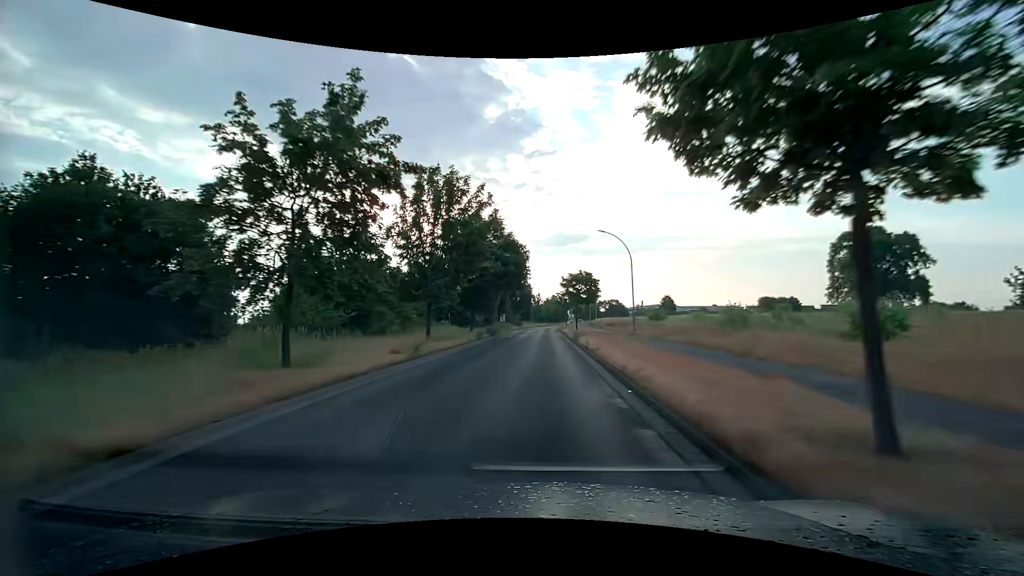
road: unclassified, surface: asphalt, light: Day
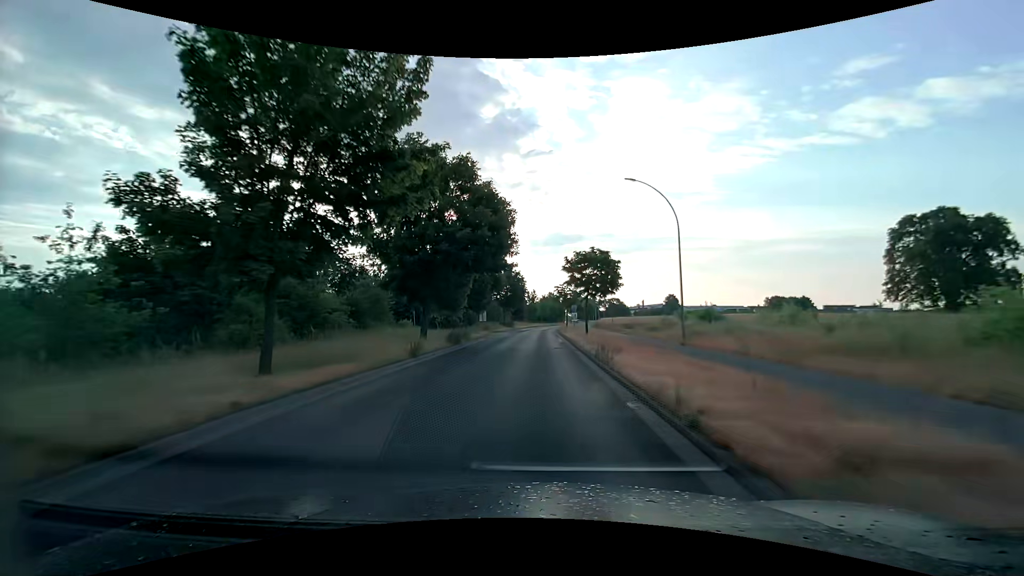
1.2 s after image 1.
(+0.1, +15.9) m; +1°
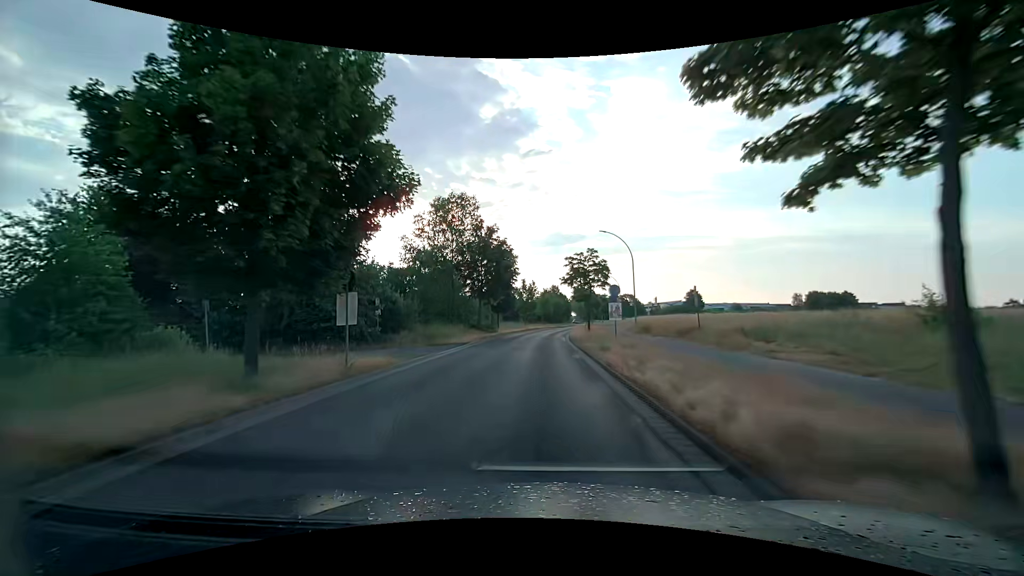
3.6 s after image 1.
(-0.2, +30.8) m; 0°
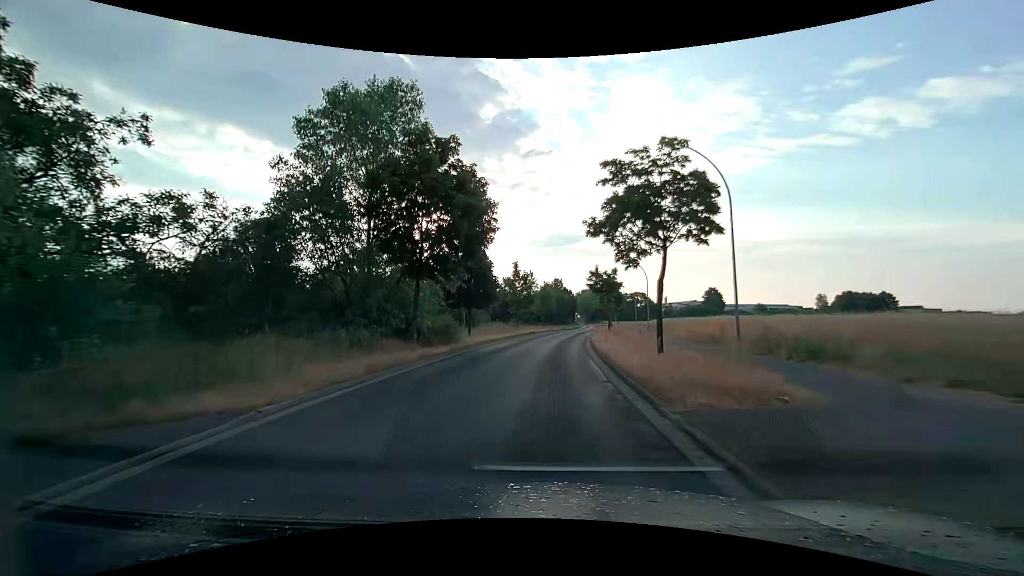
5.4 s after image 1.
(0.0, +22.2) m; 0°
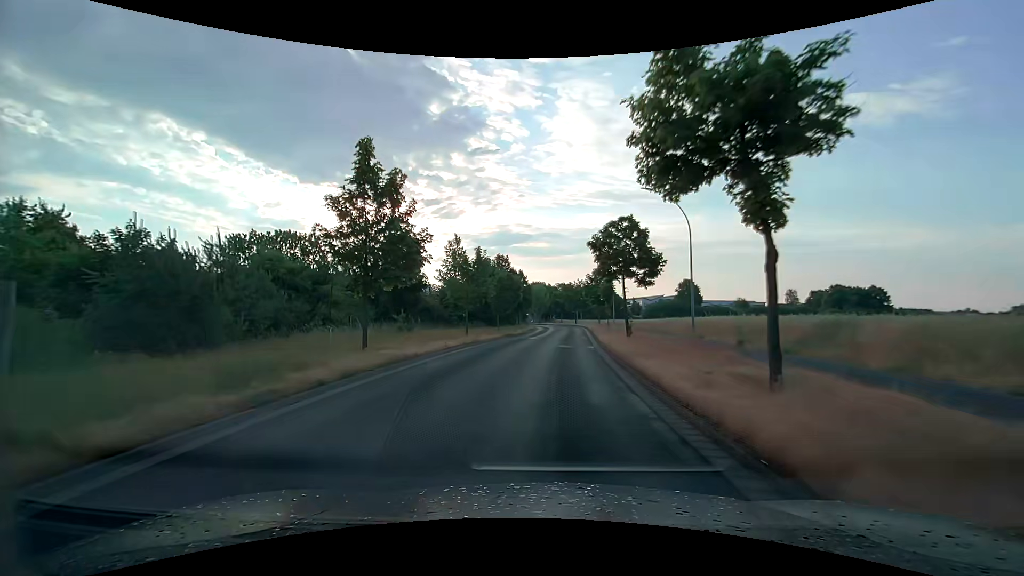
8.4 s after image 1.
(+1.3, +35.5) m; +5°
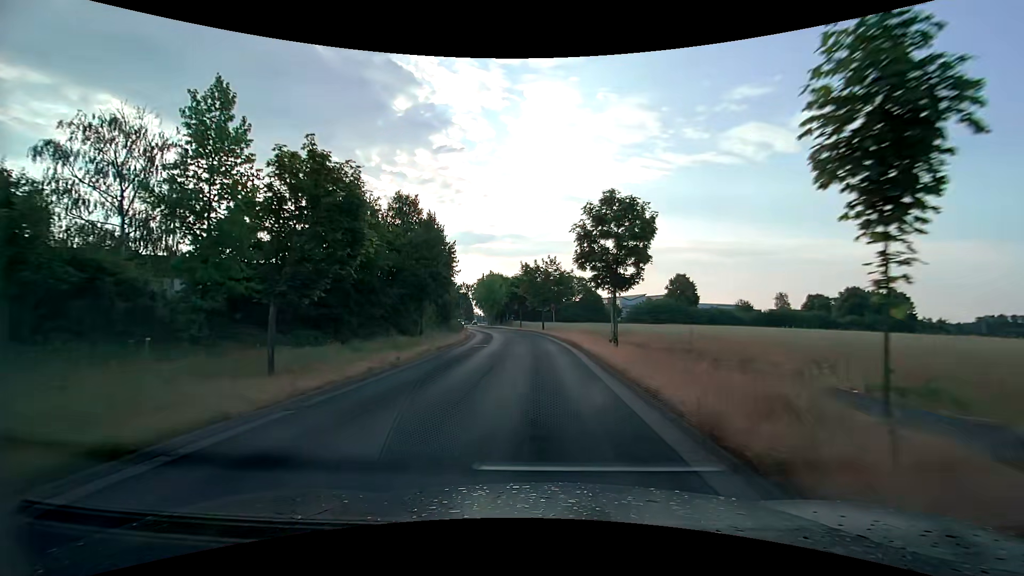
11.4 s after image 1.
(+1.8, +33.5) m; +4°
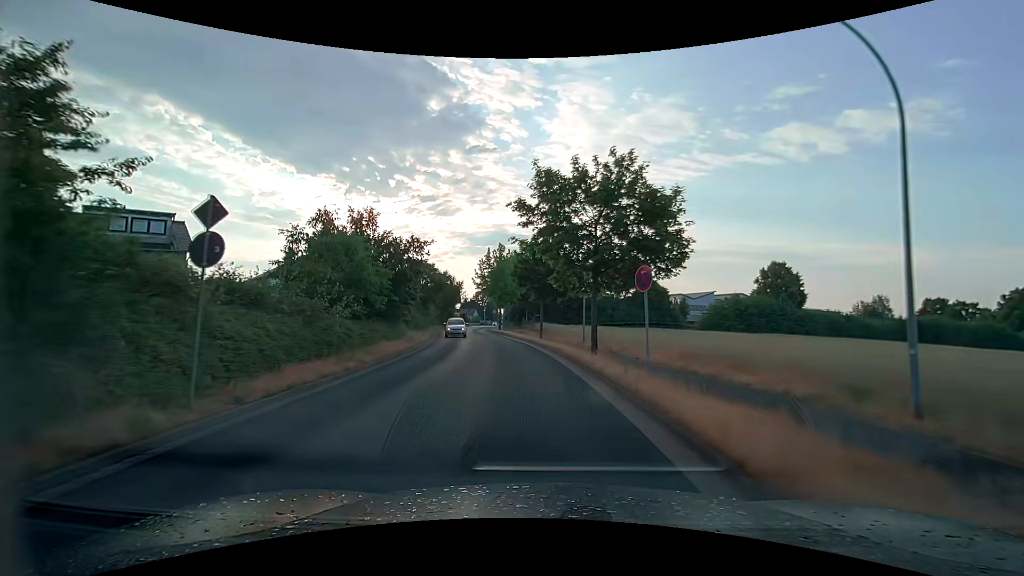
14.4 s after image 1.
(-0.3, +31.8) m; -3°
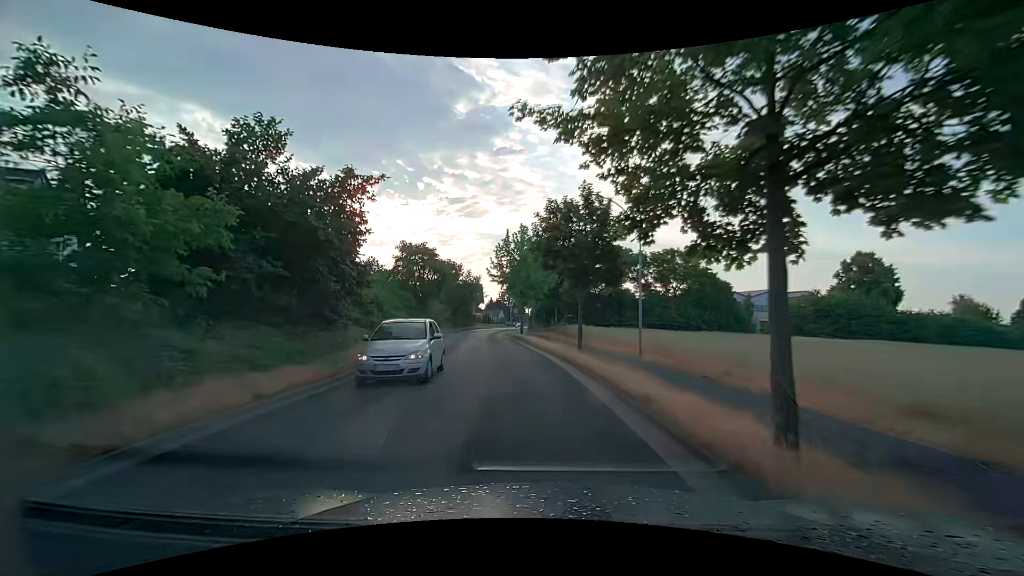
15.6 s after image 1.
(-0.3, +12.1) m; -3°
(0, +10) (-1, +20) (-2, +30) (-4, +40) (-5, +50) (-5, +60) (-6, +70) (-5, +80) (-5, +90) (-6, +100) m
